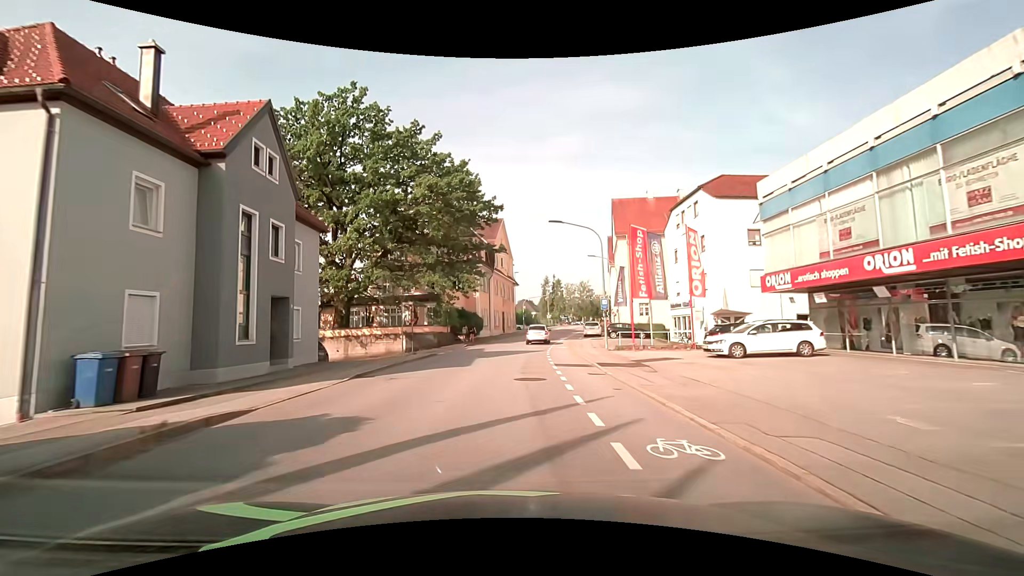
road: tertiary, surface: asphalt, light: Day
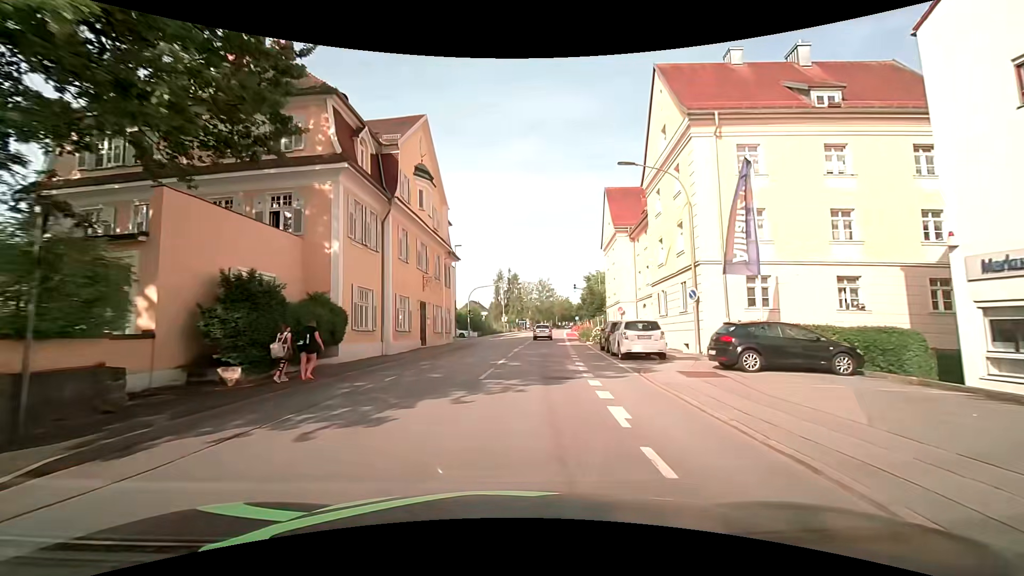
(+1.2, +32.8) m; +5°
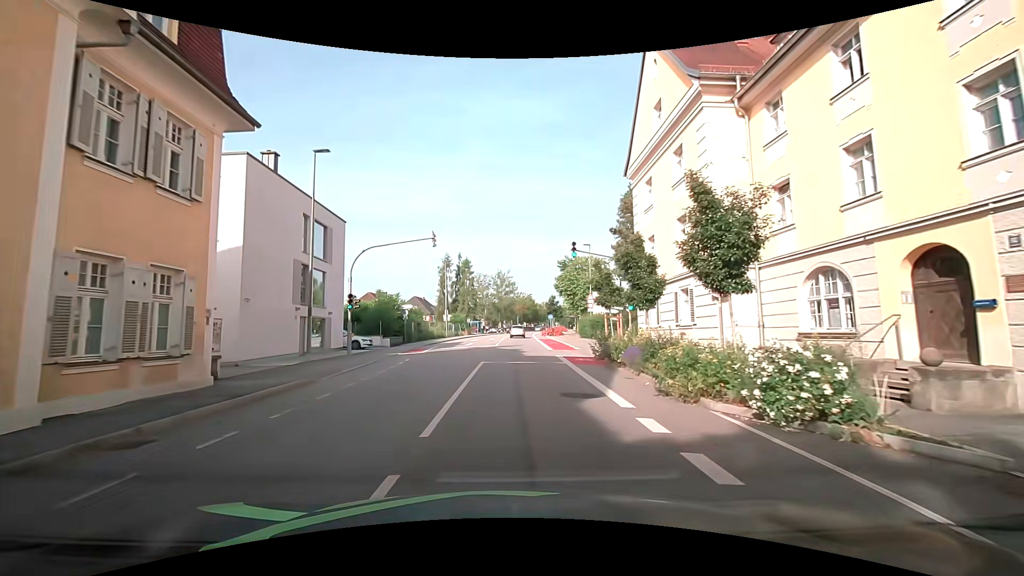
(+1.9, +28.8) m; +6°
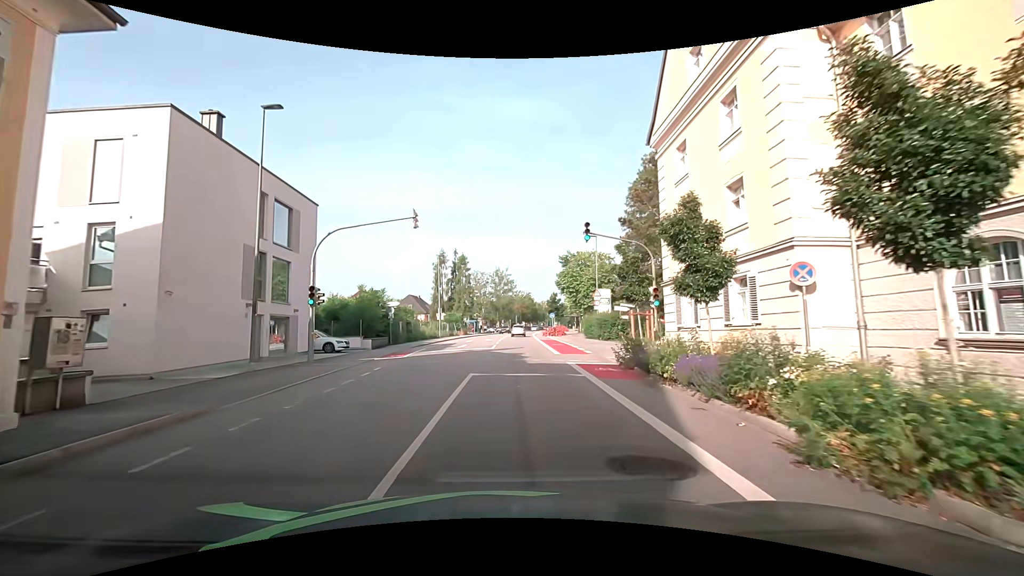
(0.0, +4.9) m; -1°
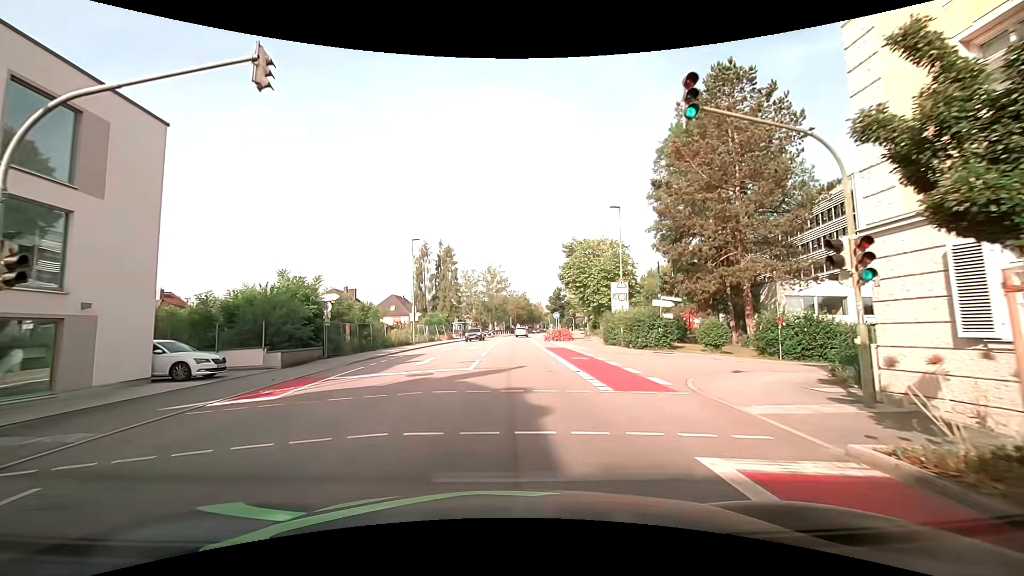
(+0.4, +13.0) m; +2°
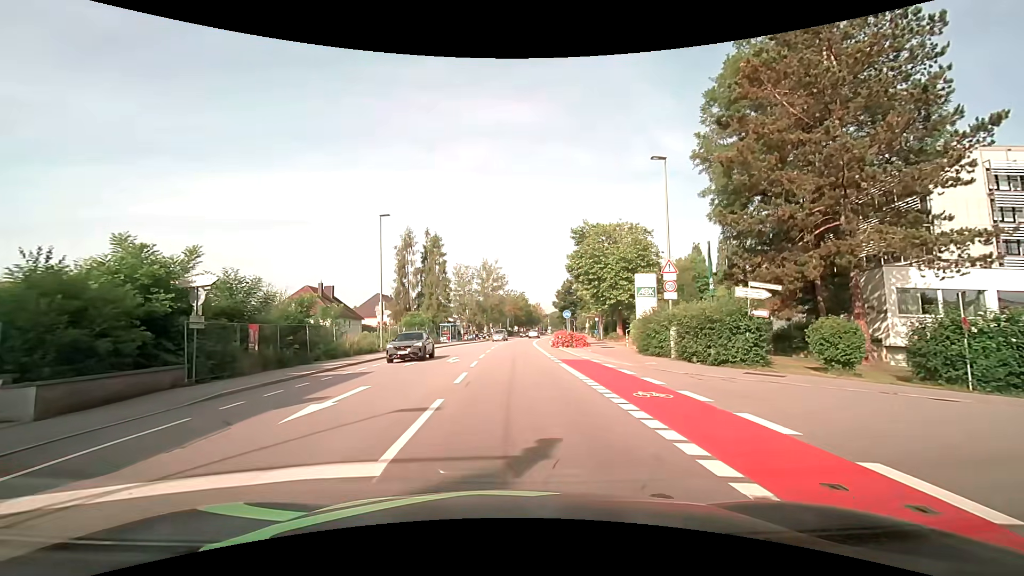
(0.0, +11.3) m; 0°
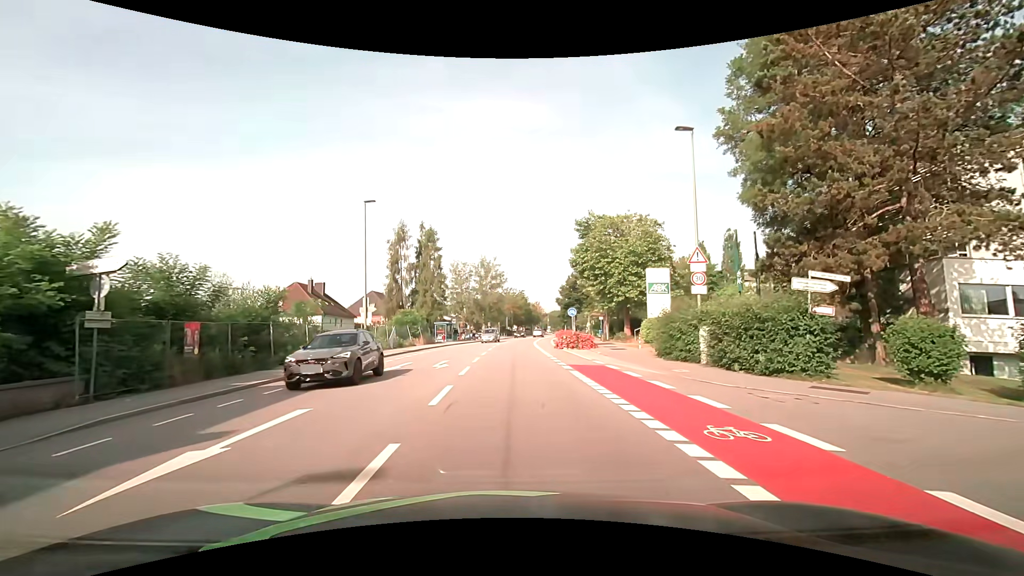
(0.0, +3.9) m; 0°
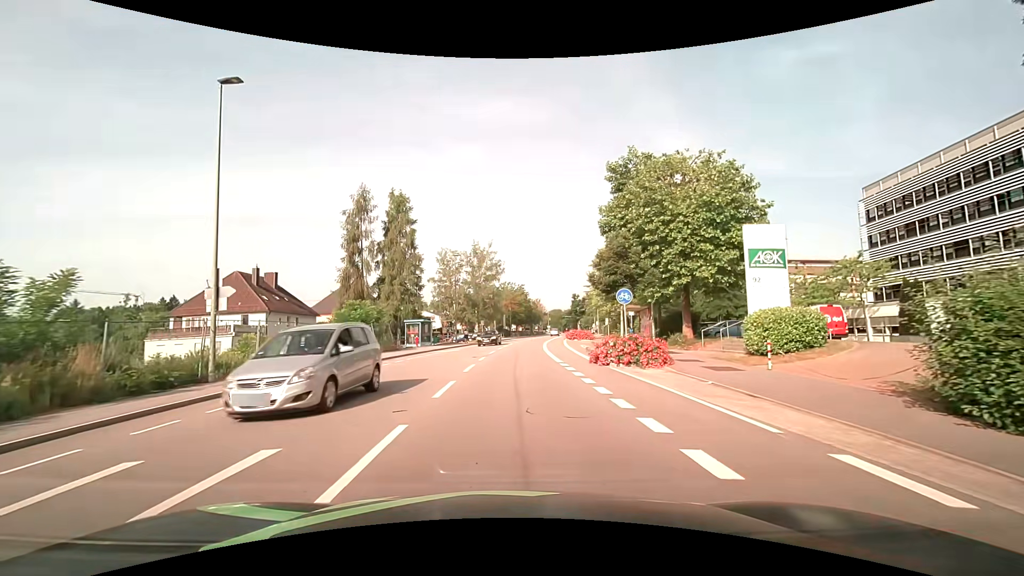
(+0.1, +16.9) m; +1°
(0, +10) (0, +20) (0, +30) (+1, +40) (+2, +50) (+3, +60) (+4, +70) (+6, +80) (+7, +90) (+9, +99) m
